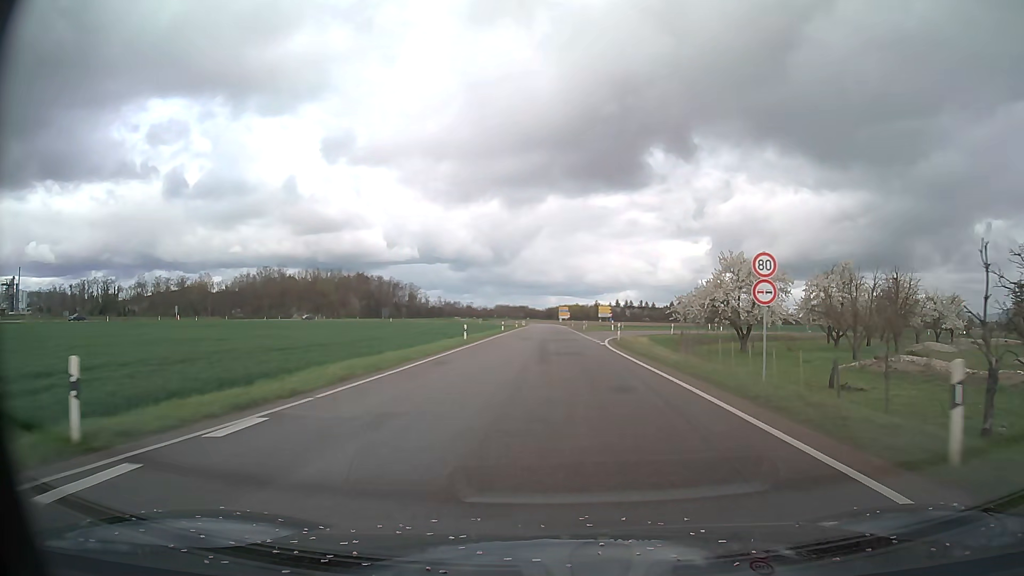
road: primary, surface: asphalt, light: Day
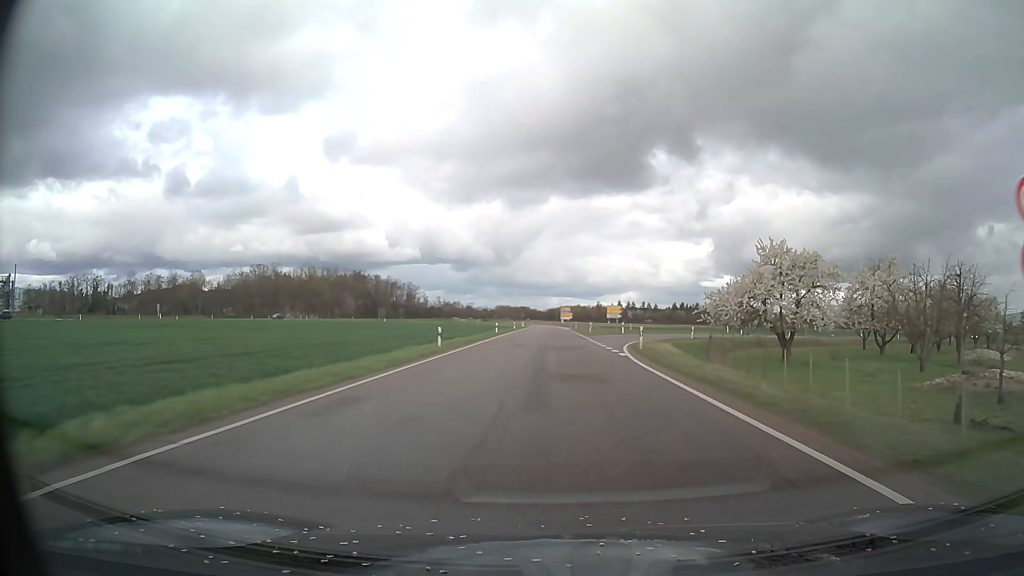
(0.0, +9.7) m; 0°
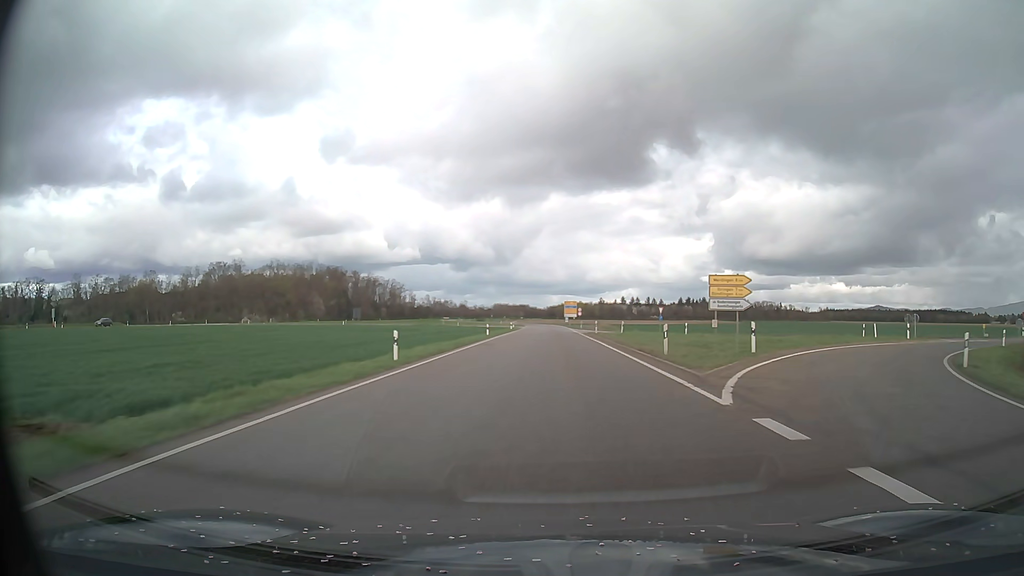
(-0.1, +42.2) m; 0°
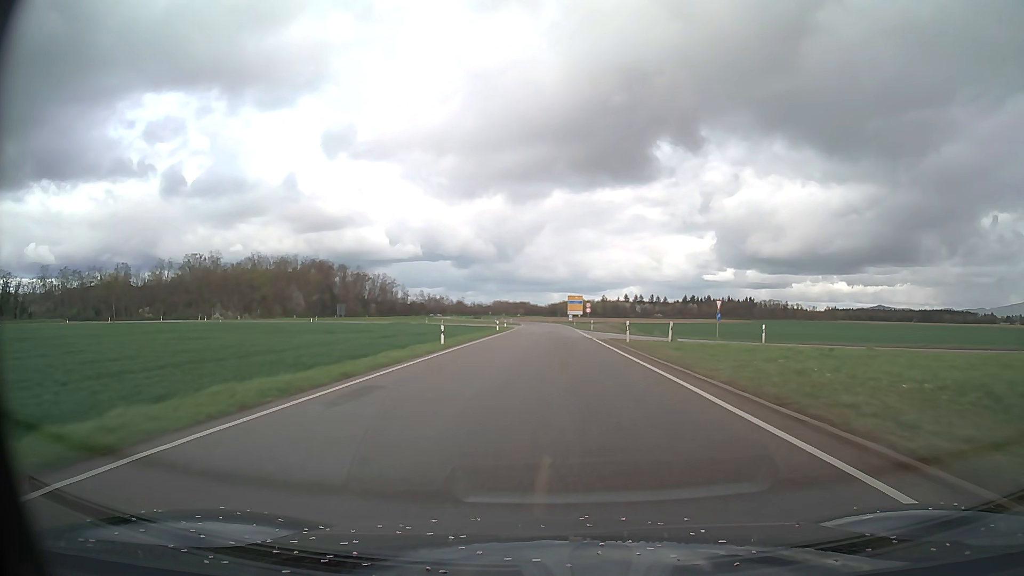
(0.0, +22.8) m; 0°
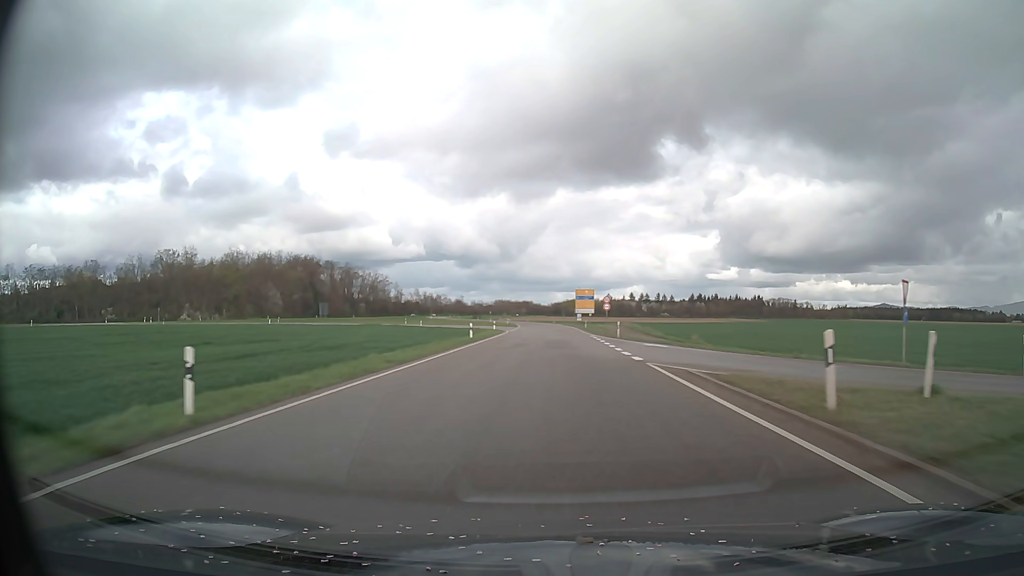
(-0.1, +23.5) m; 0°
